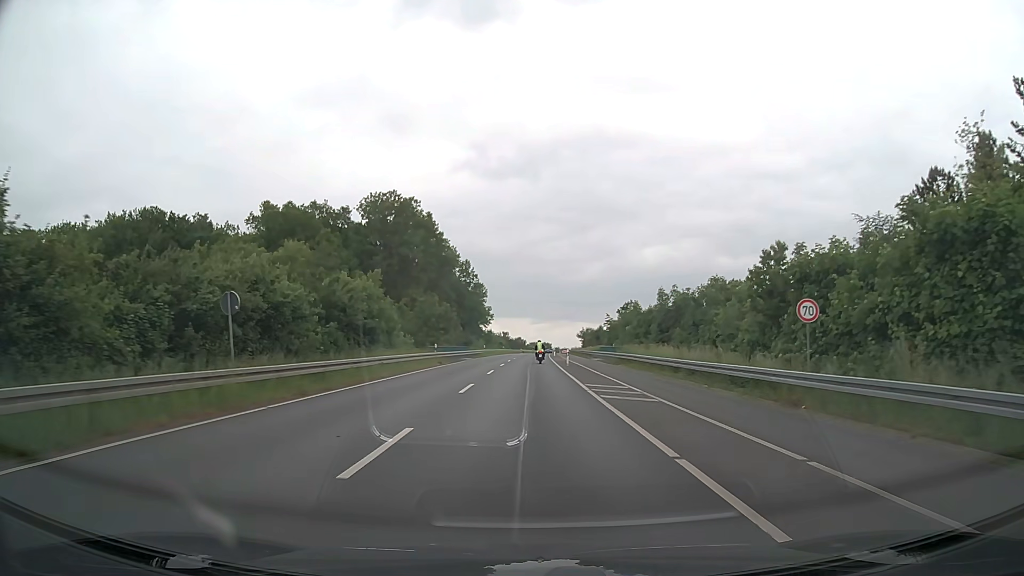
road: secondary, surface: asphalt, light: Day
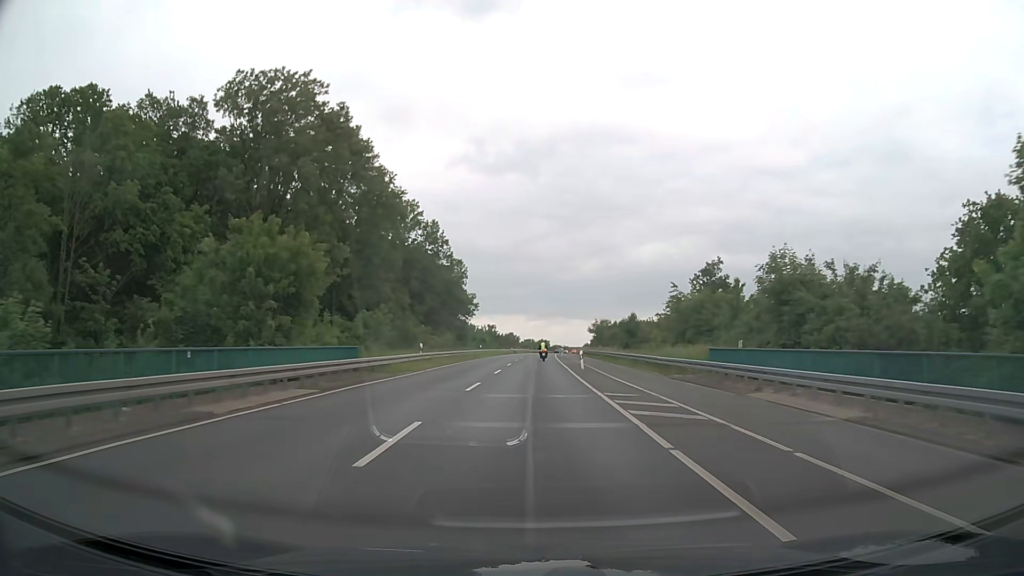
(+0.2, +47.6) m; 0°
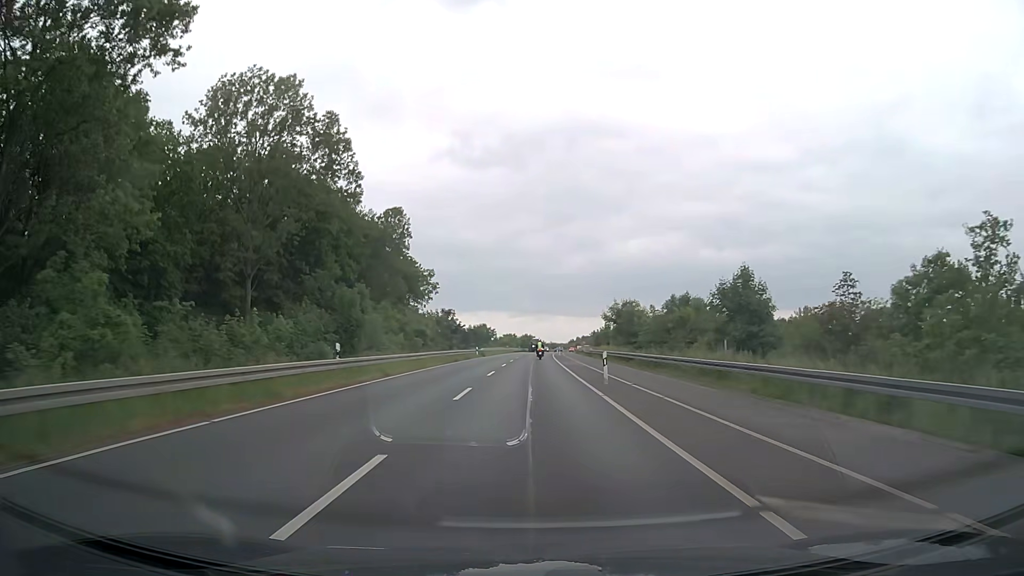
(+0.5, +51.4) m; +2°
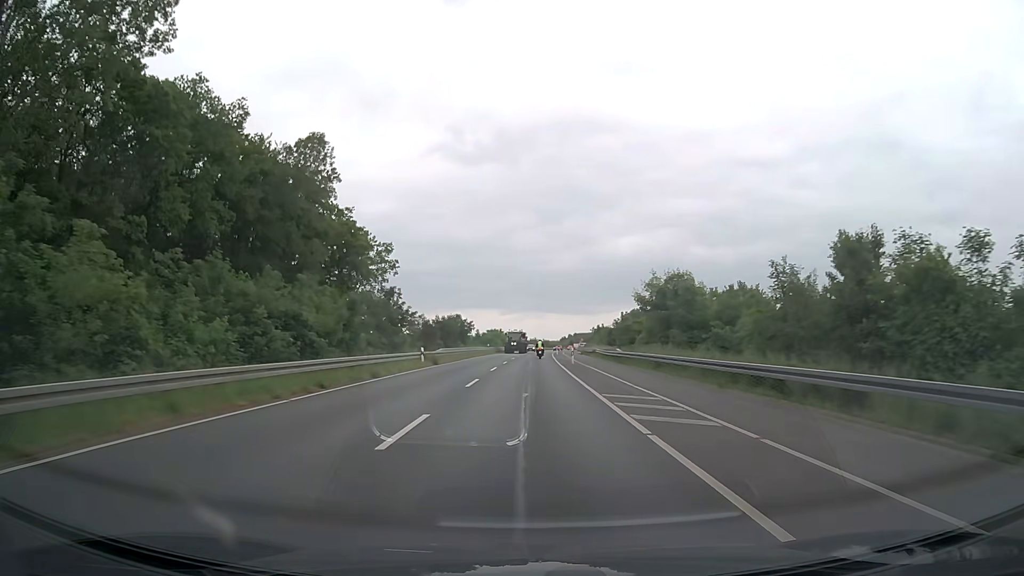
(+0.1, +31.6) m; +1°
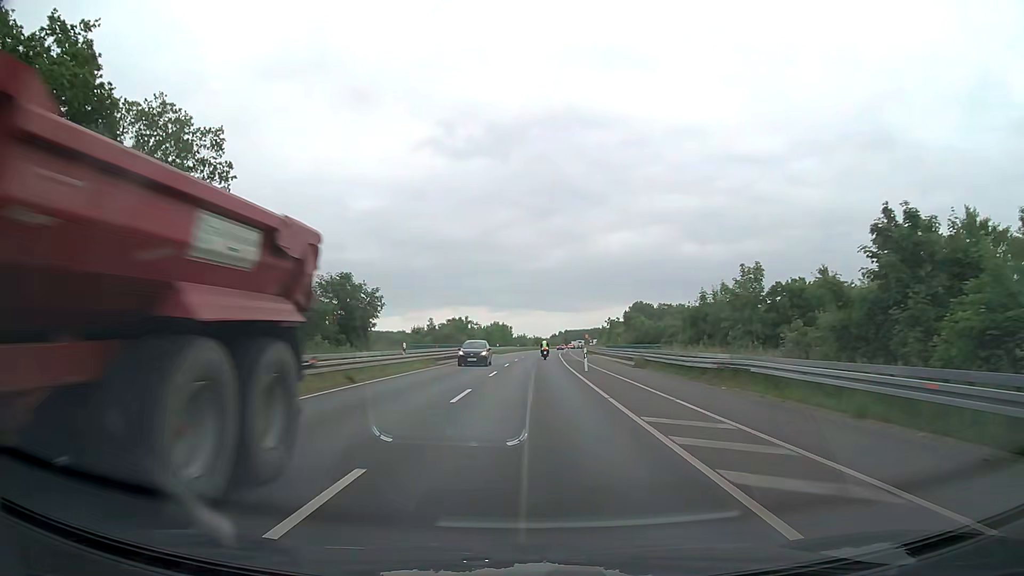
(+0.3, +53.4) m; +1°
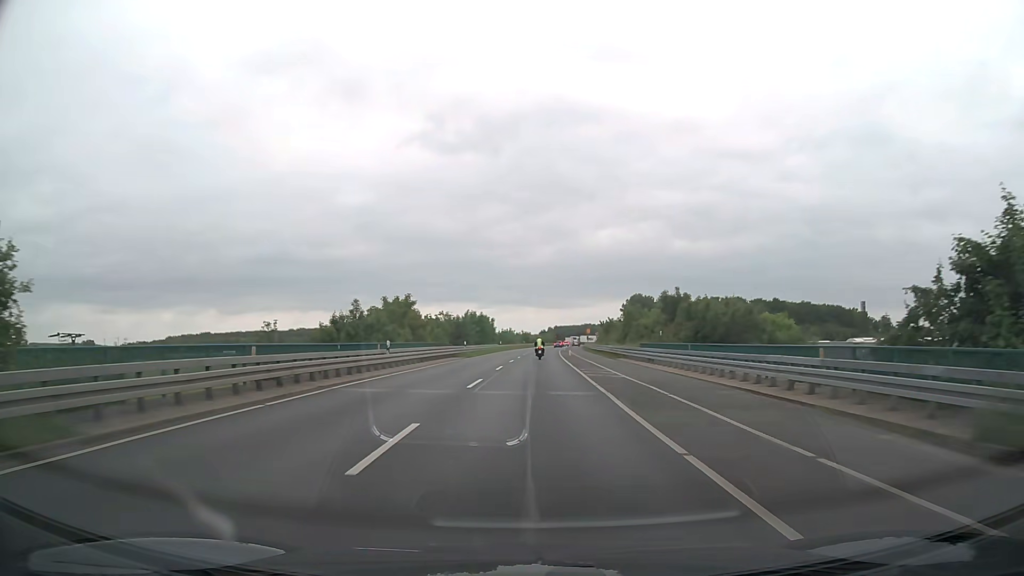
(+0.3, +32.2) m; +1°
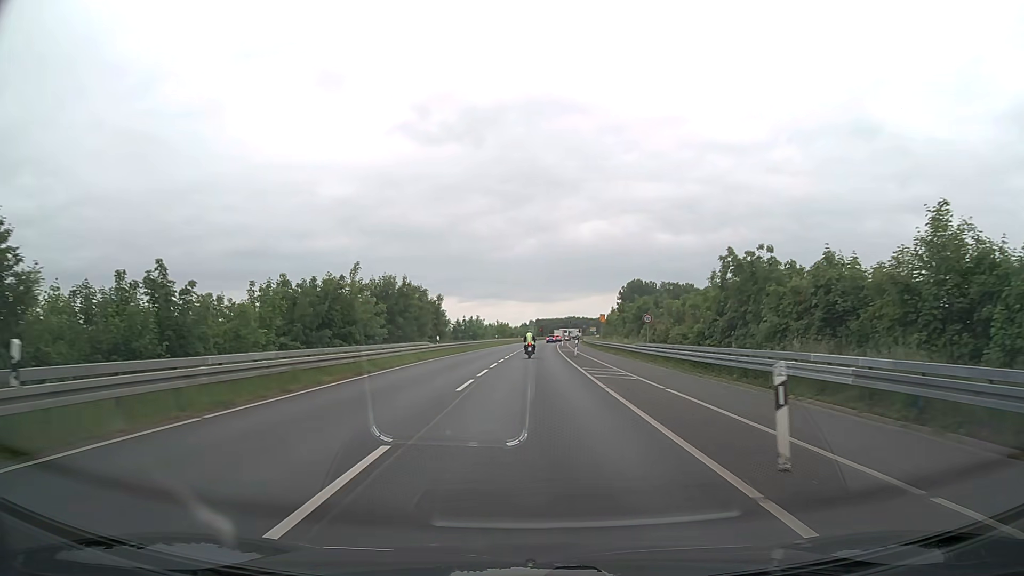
(+0.6, +50.1) m; +1°
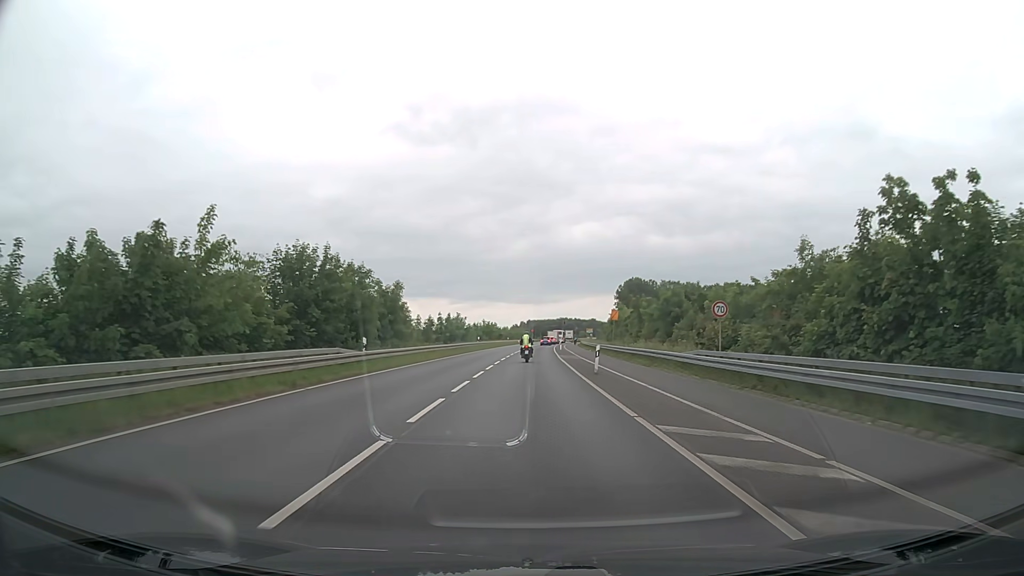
(+0.2, +17.7) m; +1°
(0, +10) (0, +20) (0, +30) (0, +40) (0, +50) (0, +60) (+1, +70) (+1, +80) (+2, +90) (+2, +100) m
